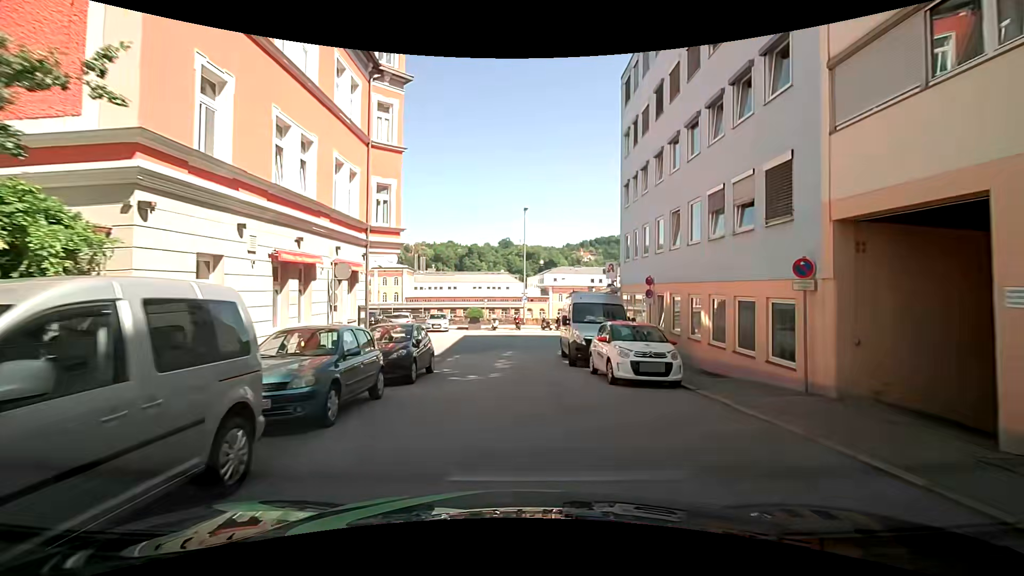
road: residential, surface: asphalt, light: Day
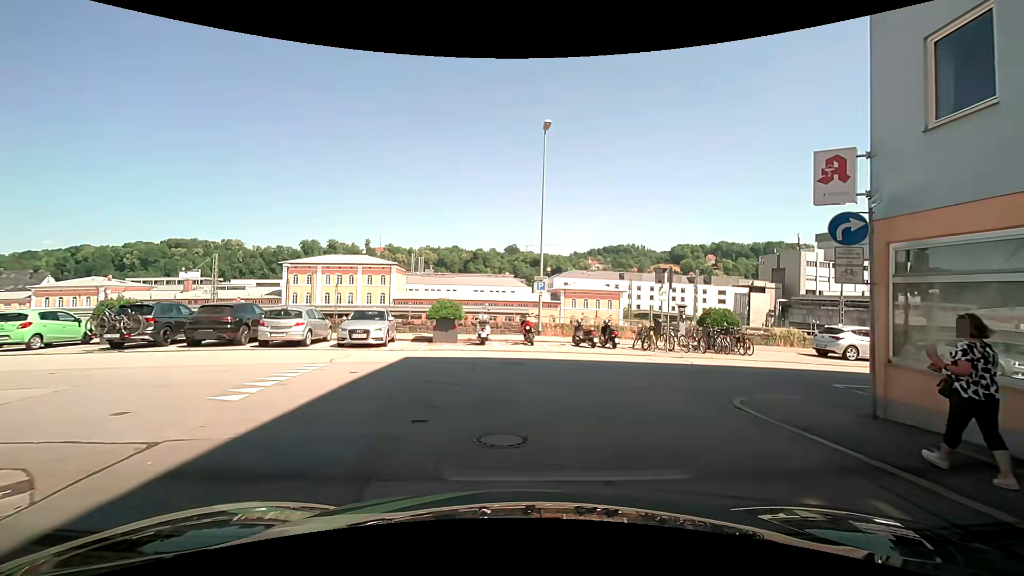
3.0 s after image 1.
(-0.1, +19.3) m; +1°
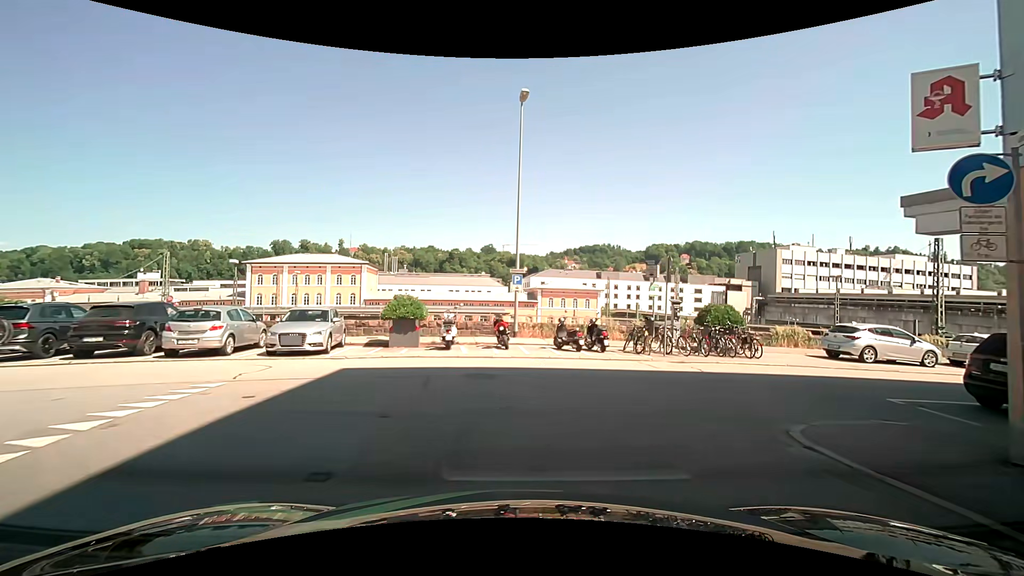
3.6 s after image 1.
(0.0, +3.1) m; +1°
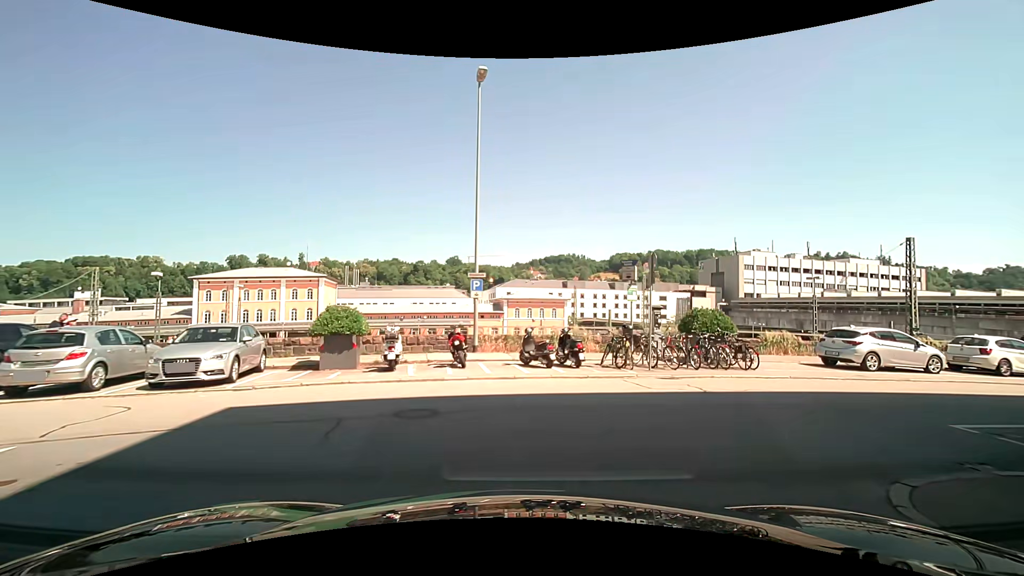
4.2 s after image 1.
(+0.1, +2.8) m; +3°
